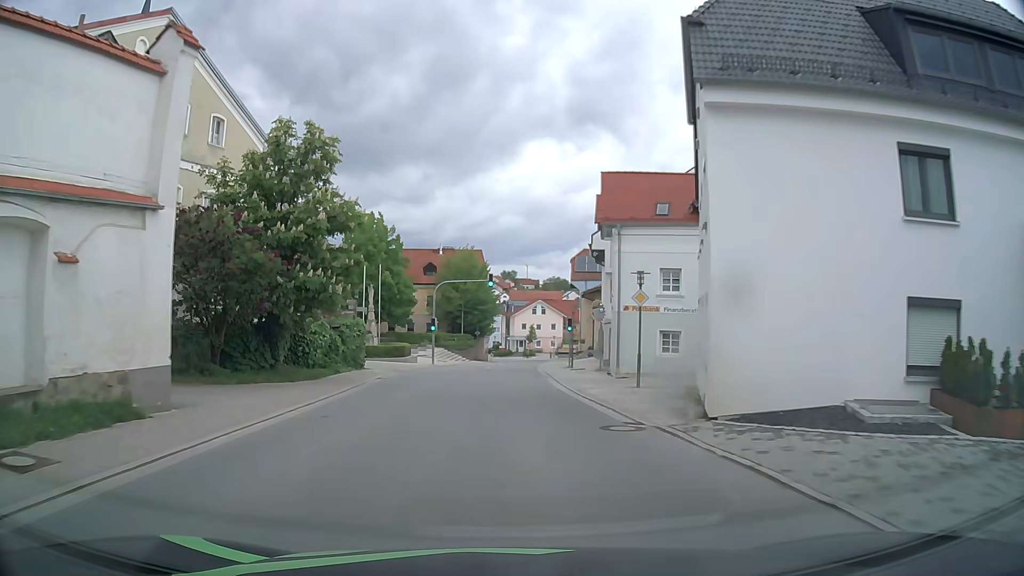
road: tertiary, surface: asphalt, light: Day
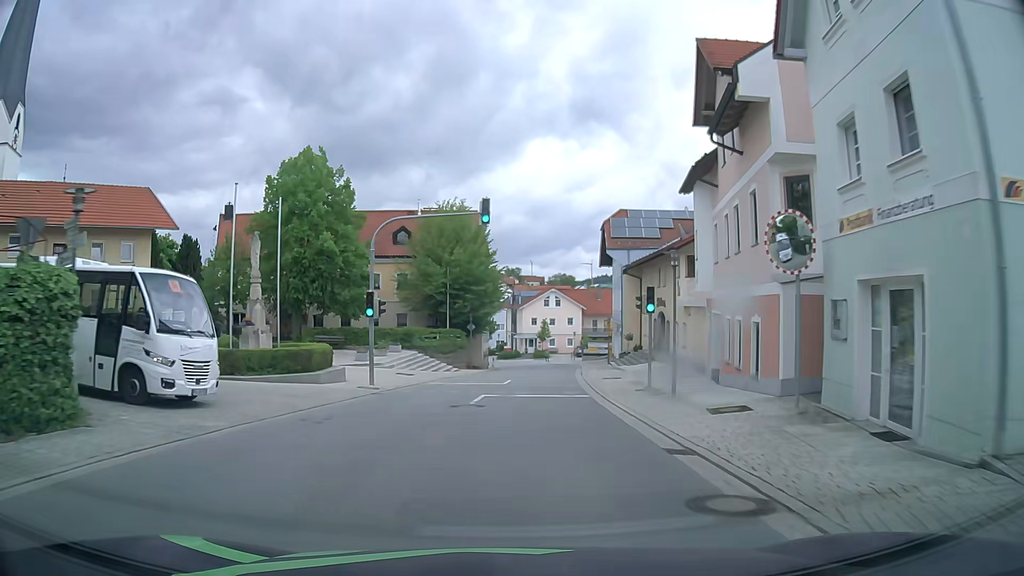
(-0.3, +23.5) m; 0°
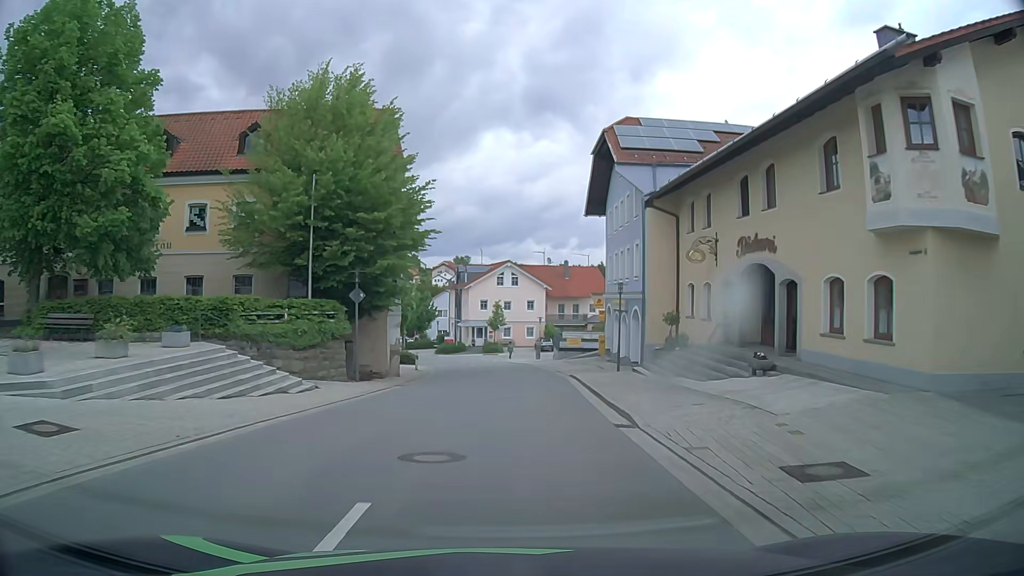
(+0.8, +23.3) m; +5°
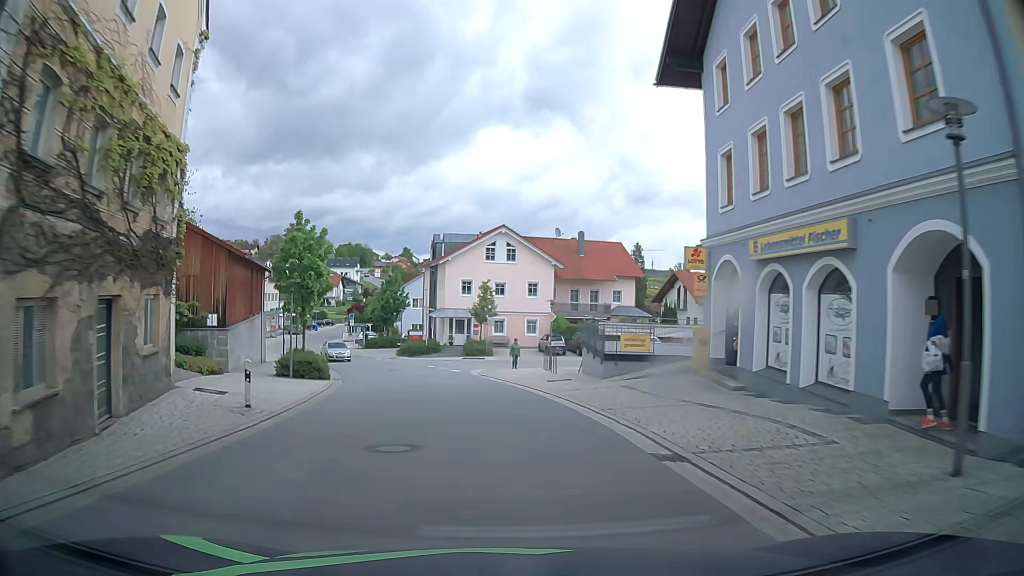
(+0.1, +23.3) m; 0°
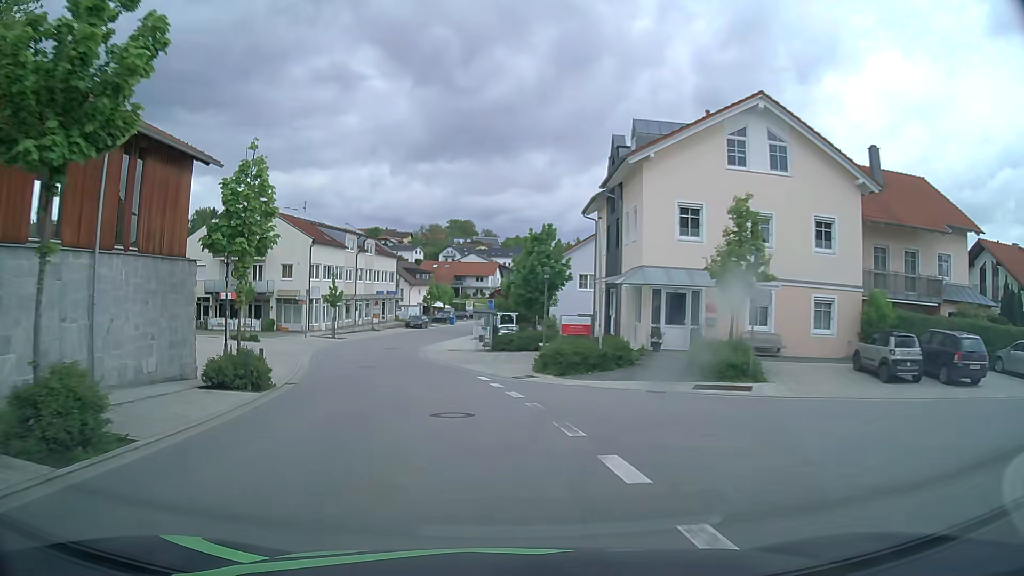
(-2.9, +30.7) m; -13°
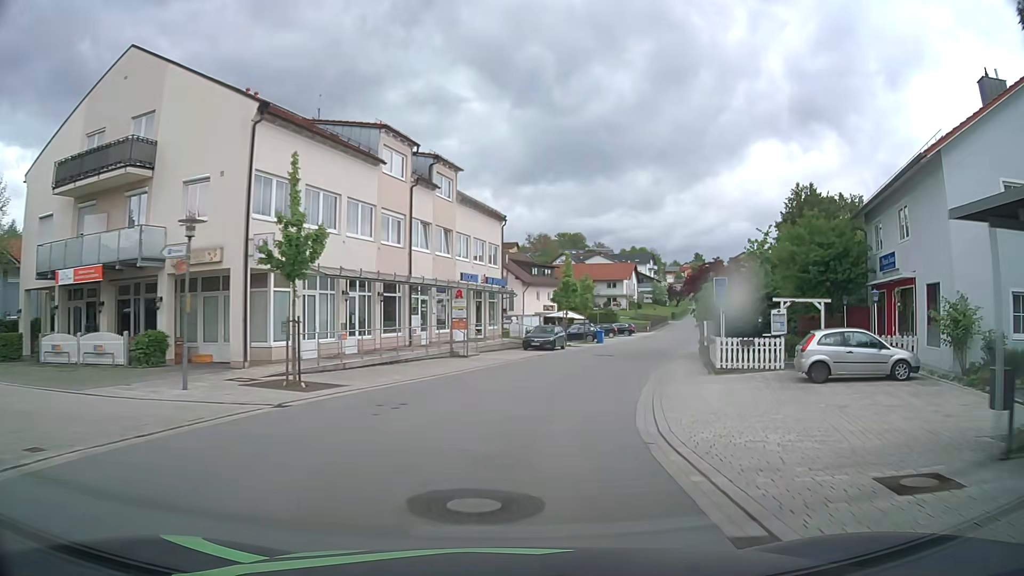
(-6.5, +38.0) m; -11°
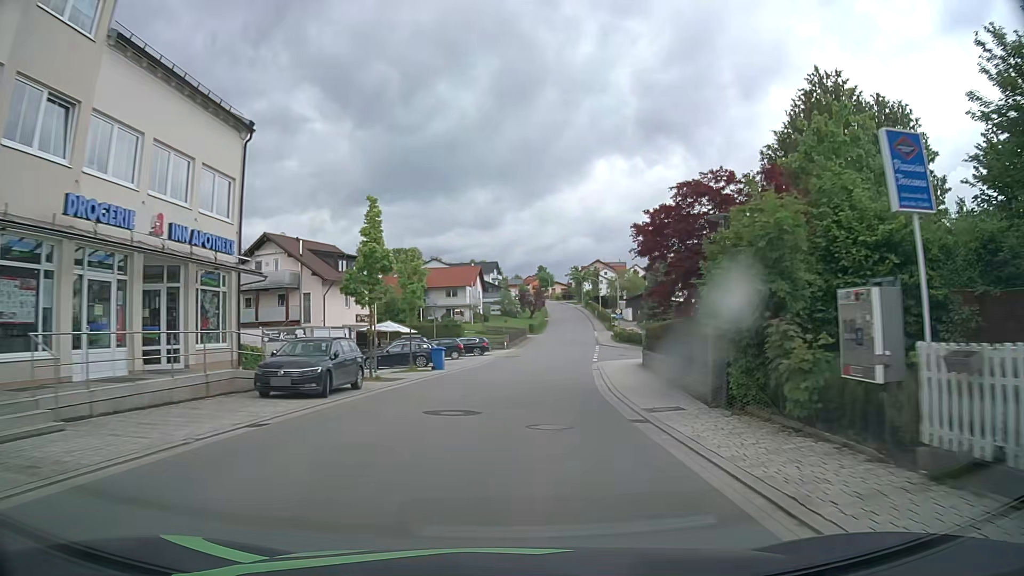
(+2.9, +22.8) m; +14°
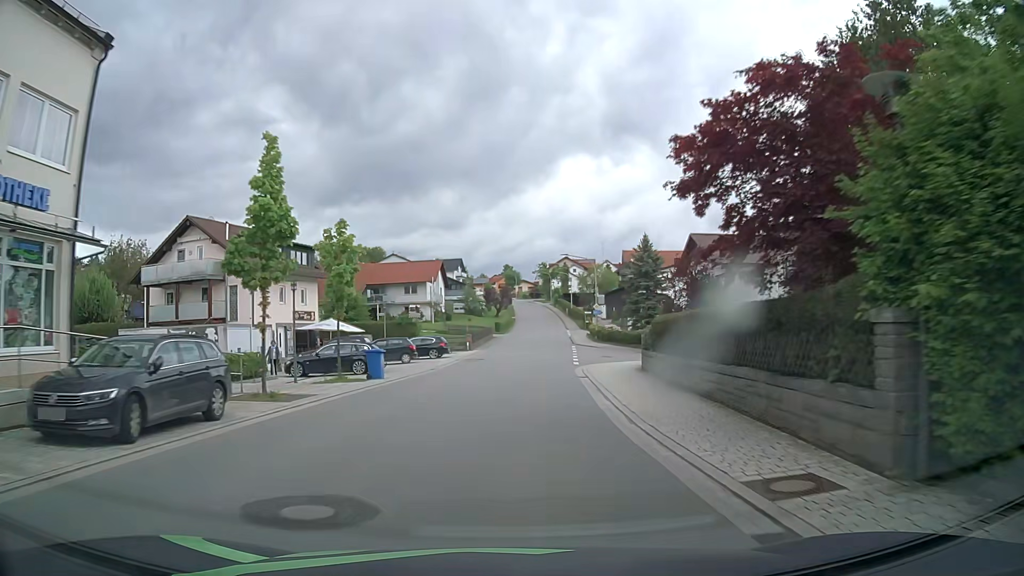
(+0.3, +7.7) m; +3°
(0, +10) (+1, +20) (+1, +30) (+2, +40) (+3, +50) (+4, +60) (+5, +70) (+5, +80) (+6, +90) (+6, +100) m
